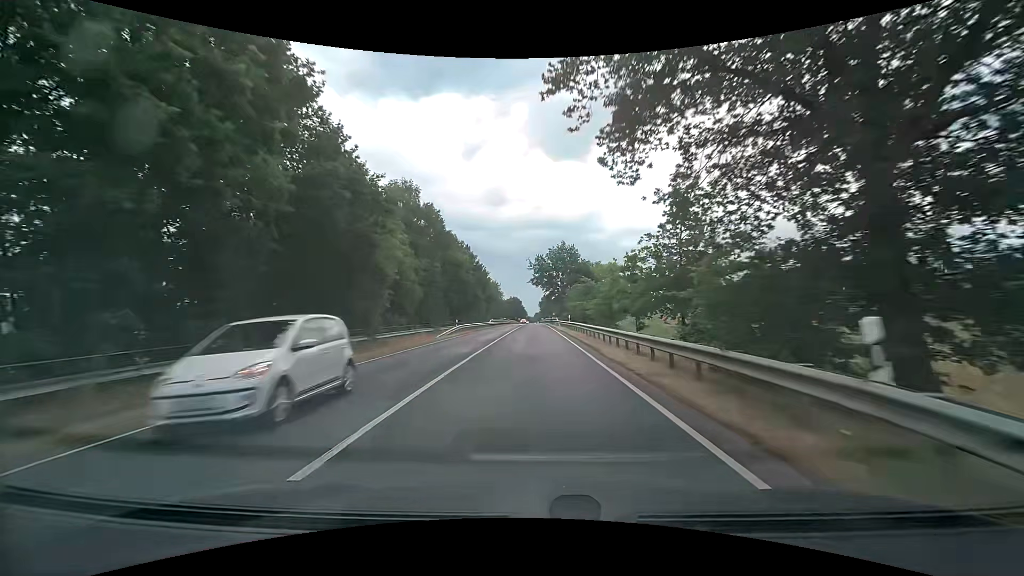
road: secondary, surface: asphalt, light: Day
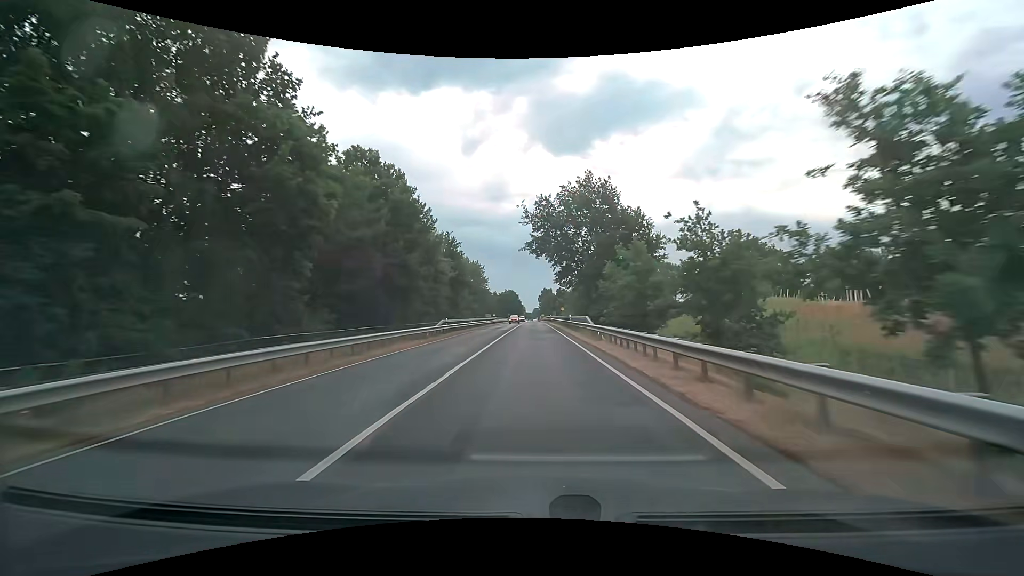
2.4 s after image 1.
(0.0, +42.3) m; +1°
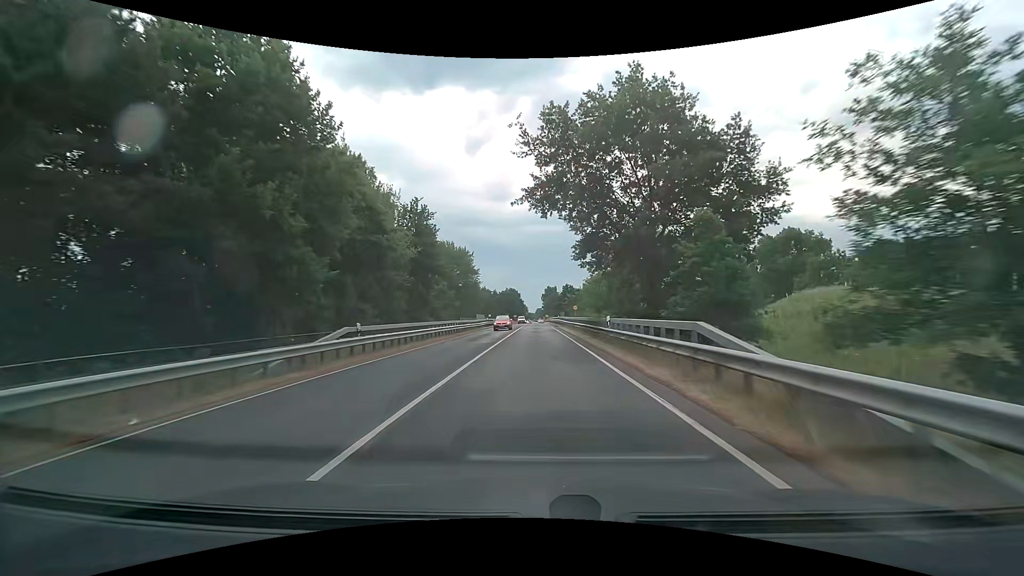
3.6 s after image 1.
(-0.2, +20.4) m; -1°
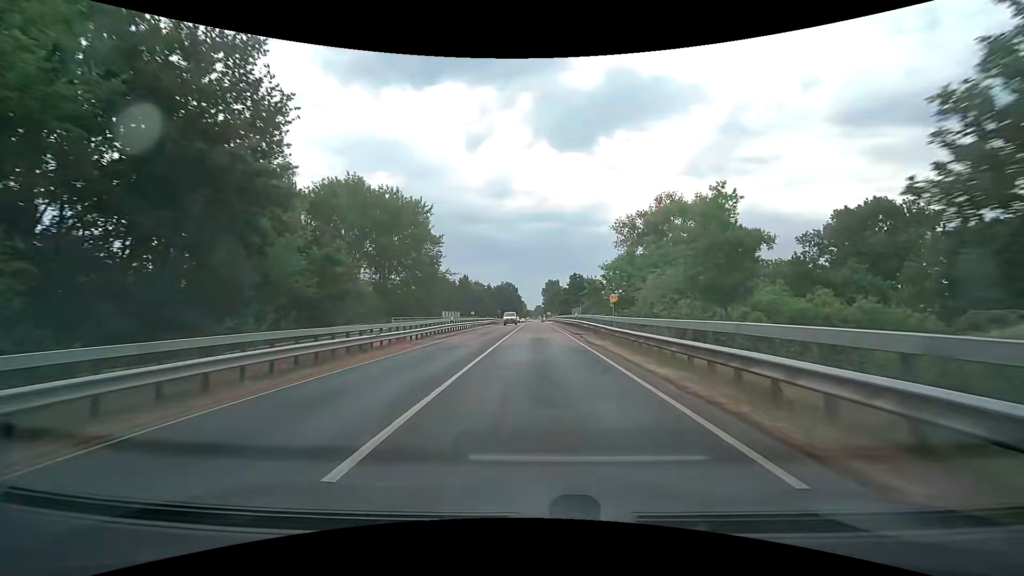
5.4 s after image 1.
(-0.1, +30.2) m; 0°
(0, +10) (0, +20) (0, +30) (0, +40) (0, +50) (0, +60) (0, +70) (0, +80) (0, +90) (0, +100) m
